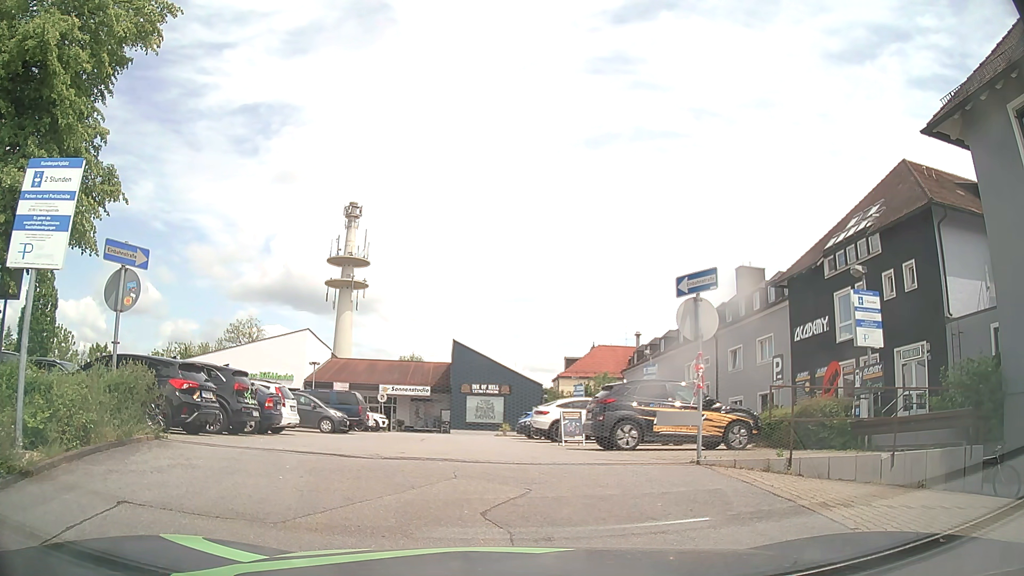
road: residential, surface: asphalt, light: Day
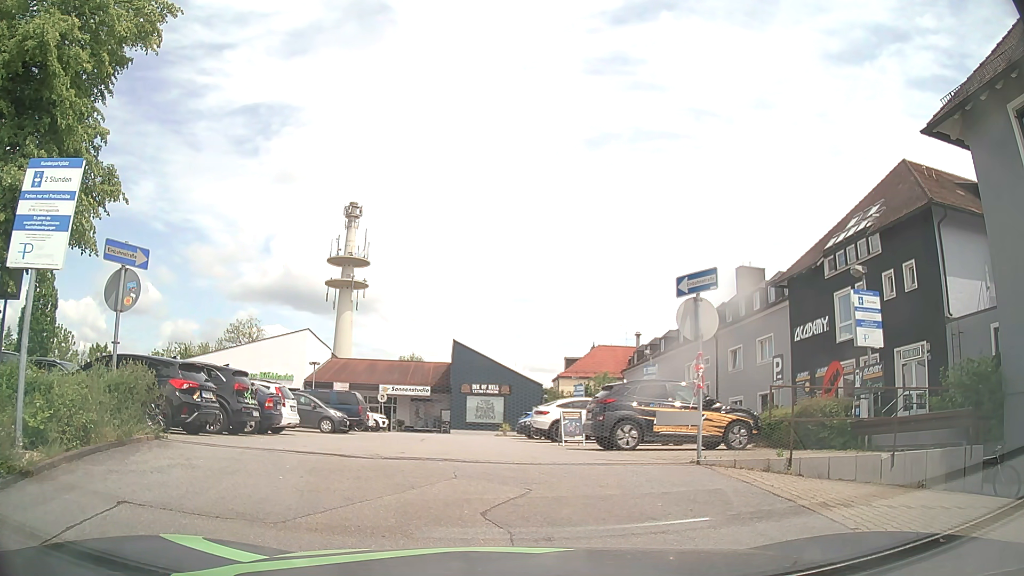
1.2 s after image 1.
(0.0, 0.0) m; 0°
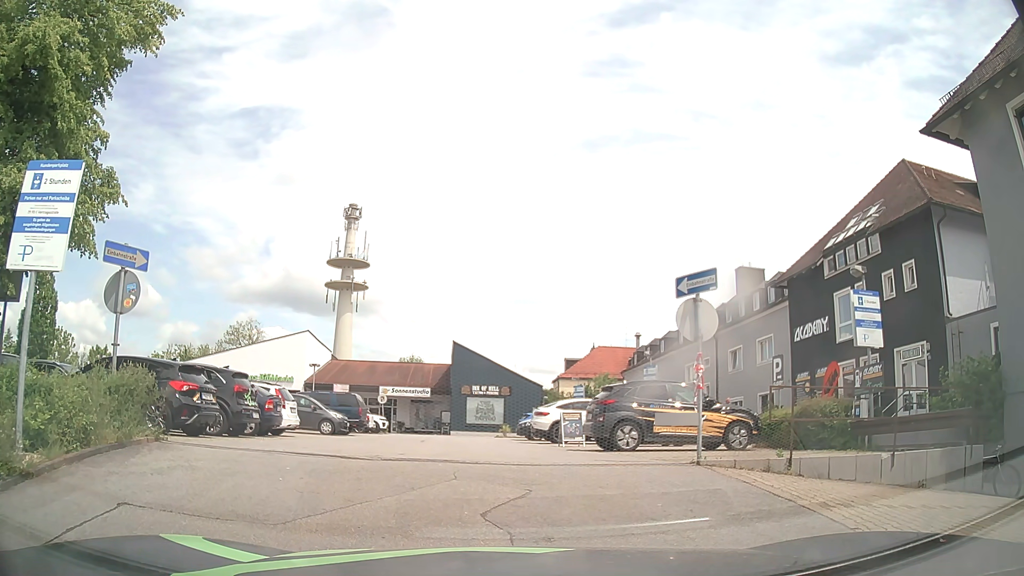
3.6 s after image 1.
(0.0, 0.0) m; 0°
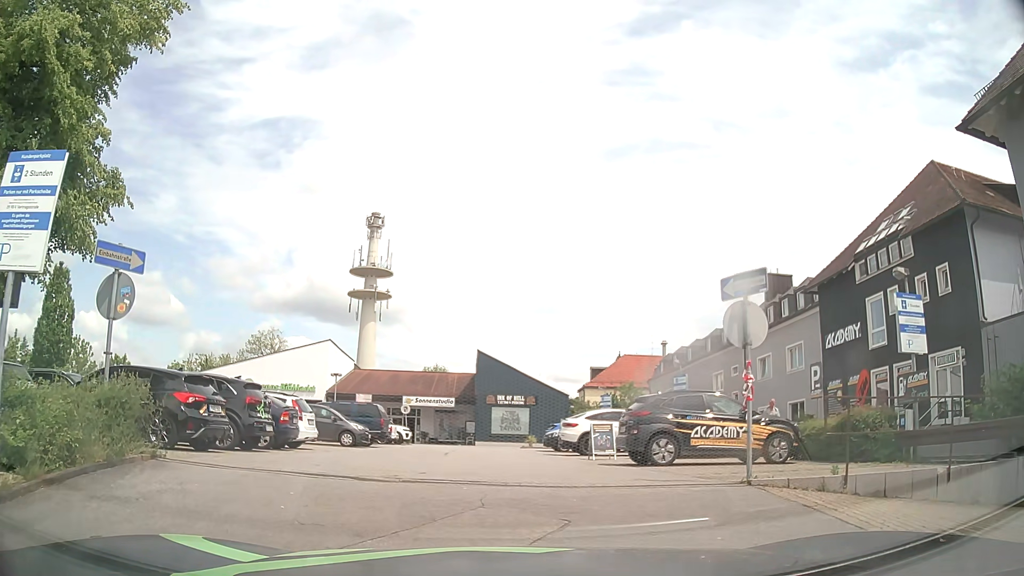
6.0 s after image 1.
(0.0, +0.9) m; -4°
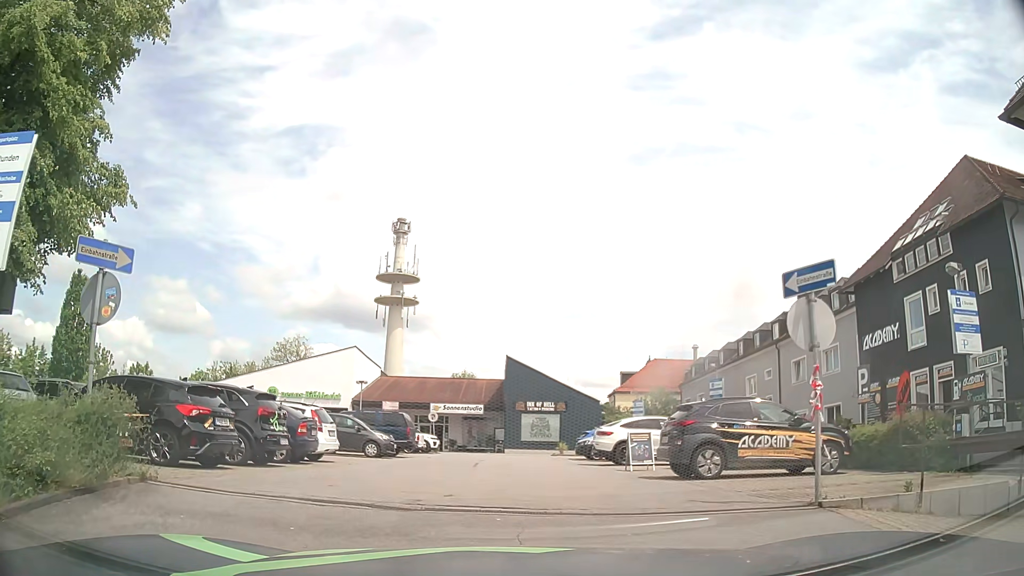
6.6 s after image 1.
(+0.1, +1.1) m; -1°
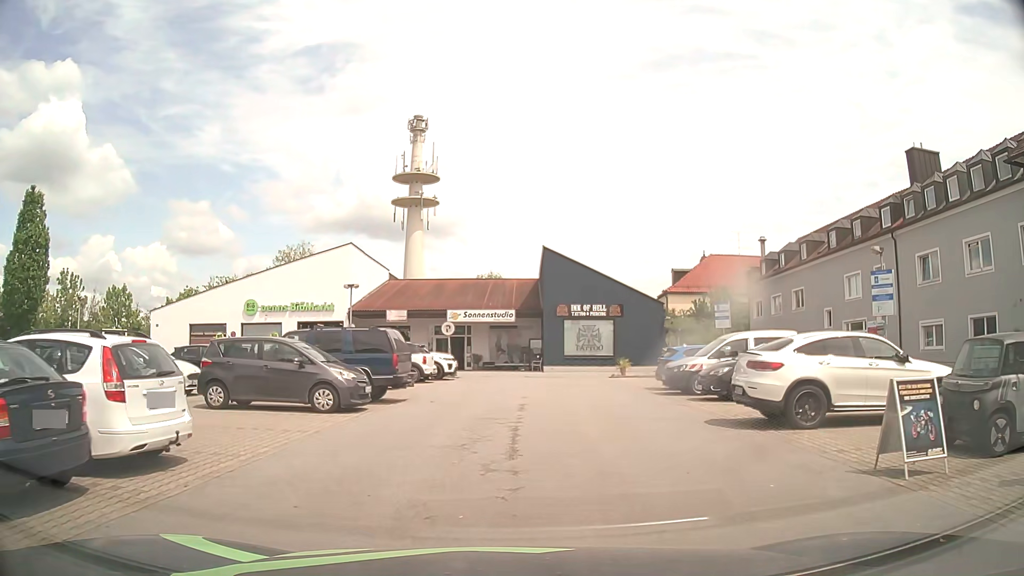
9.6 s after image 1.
(-0.2, +11.4) m; -1°
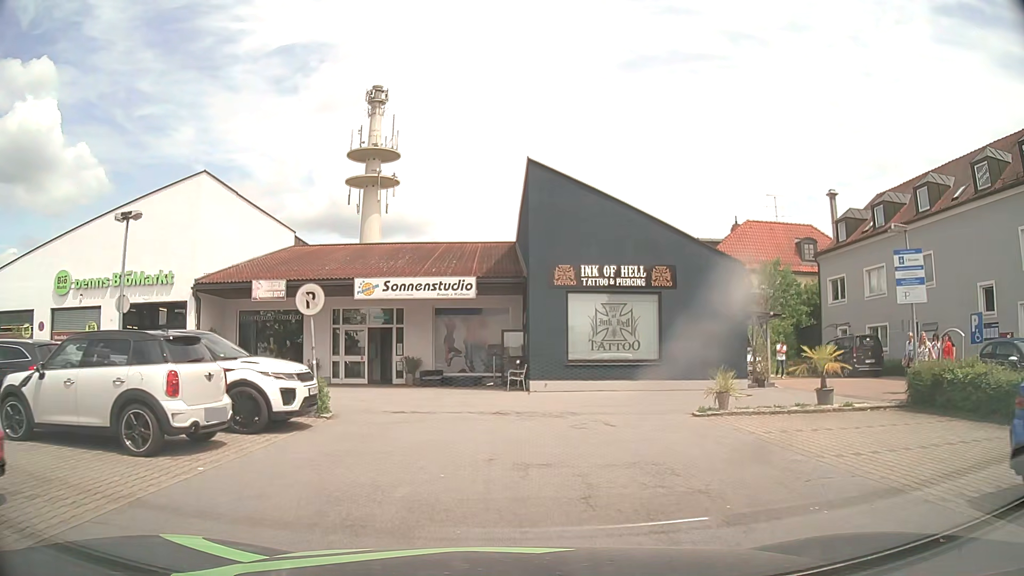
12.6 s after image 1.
(+0.7, +18.3) m; +3°
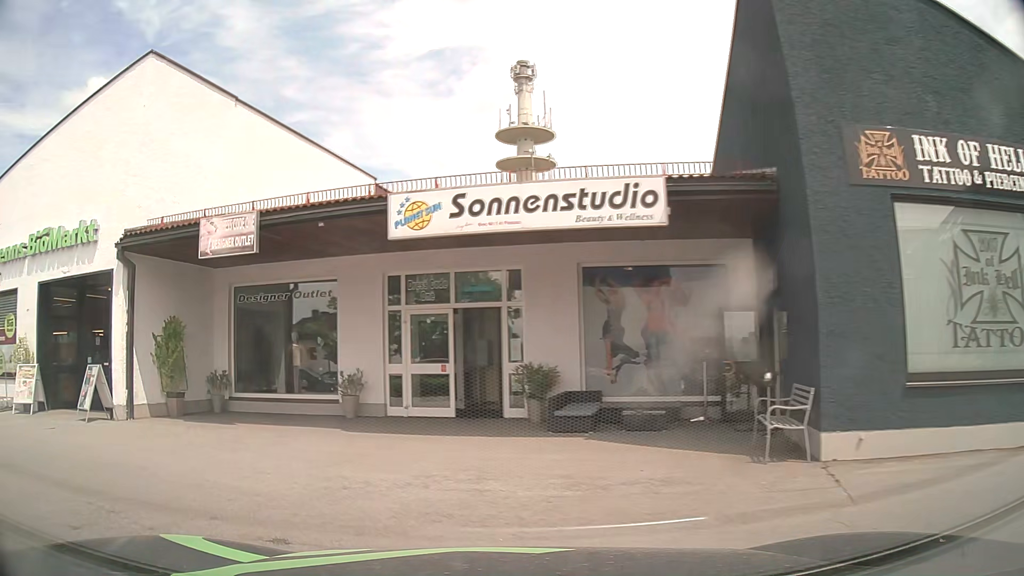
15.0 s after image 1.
(-0.5, +12.8) m; -14°
